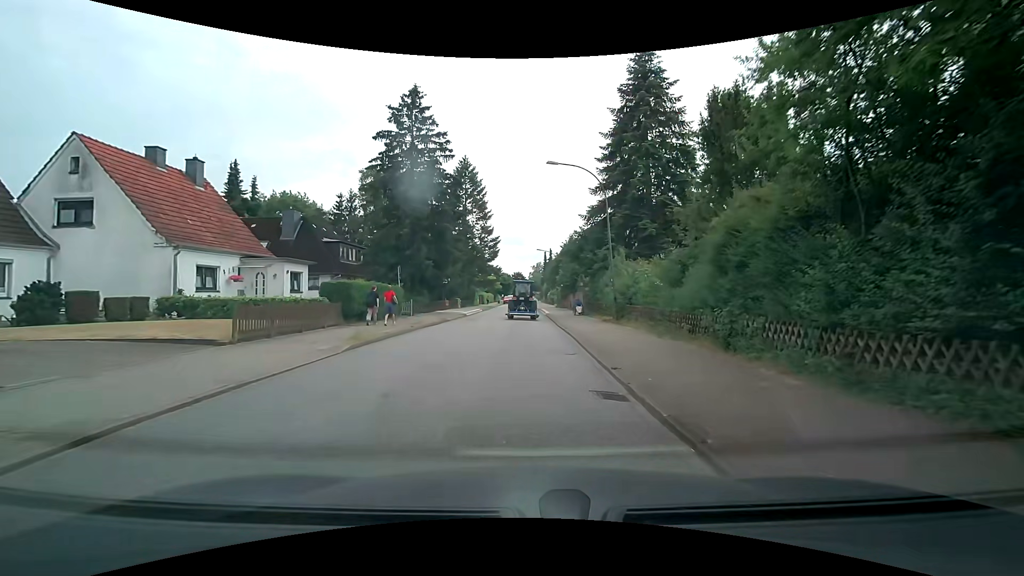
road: residential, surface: asphalt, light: Day
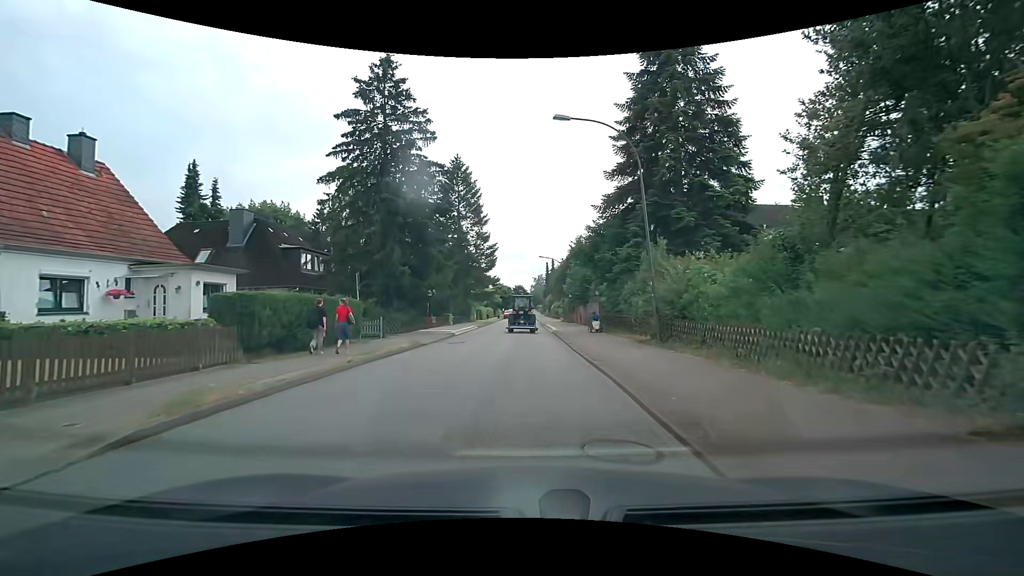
(0.0, +7.2) m; 0°
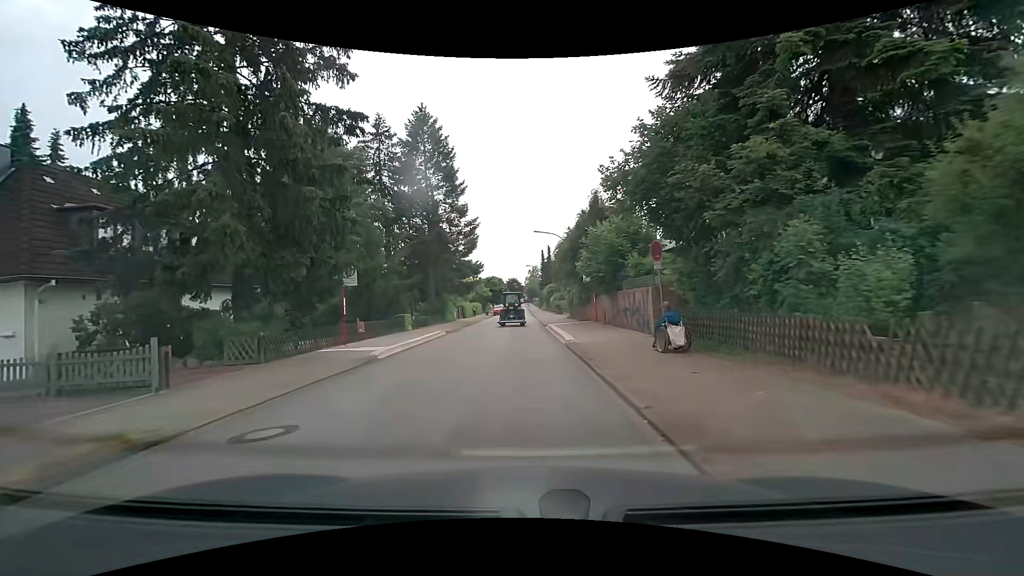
(+0.2, +15.1) m; 0°
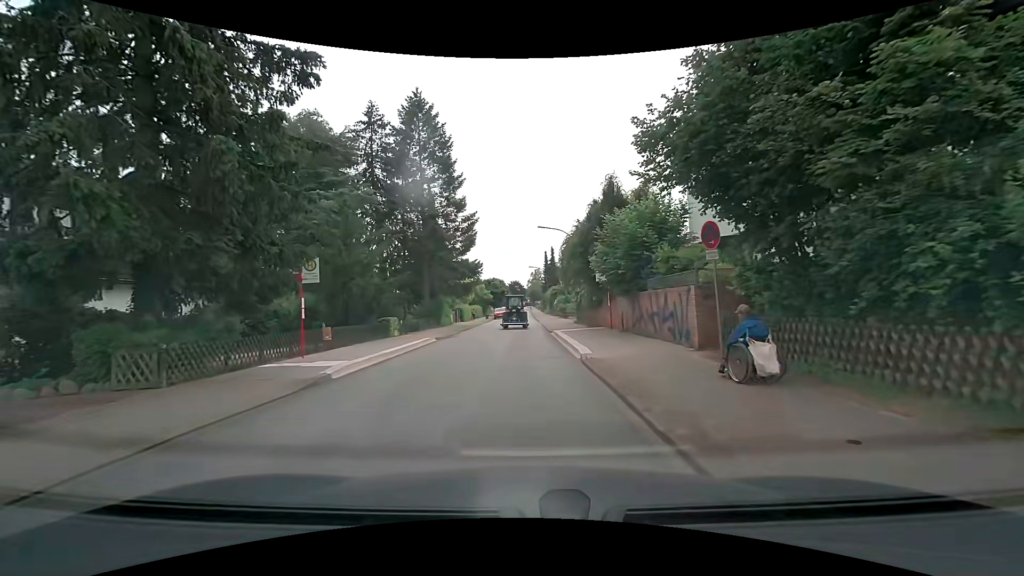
(0.0, +4.0) m; 0°
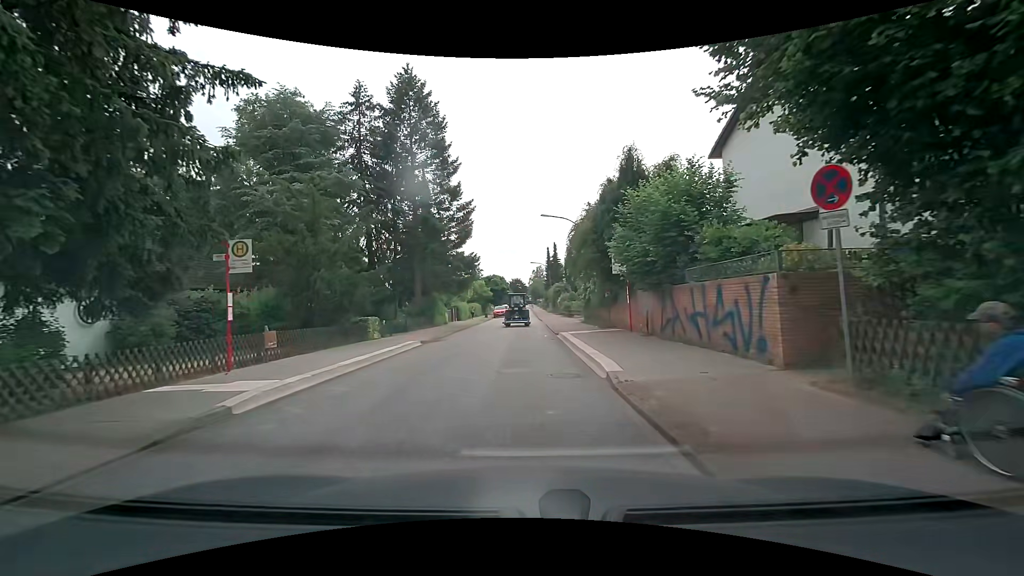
(0.0, +4.1) m; +1°
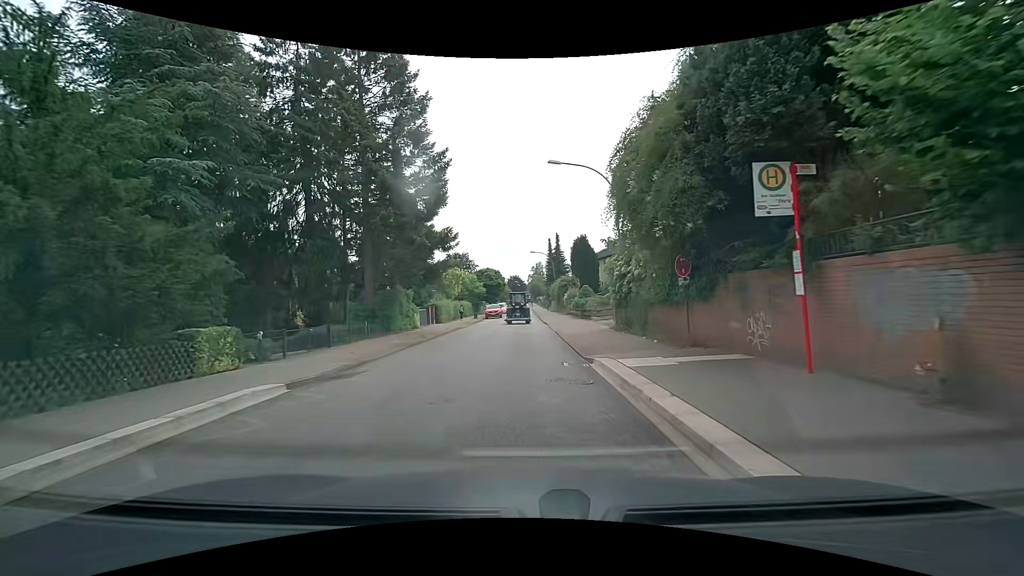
(-0.1, +12.2) m; -1°
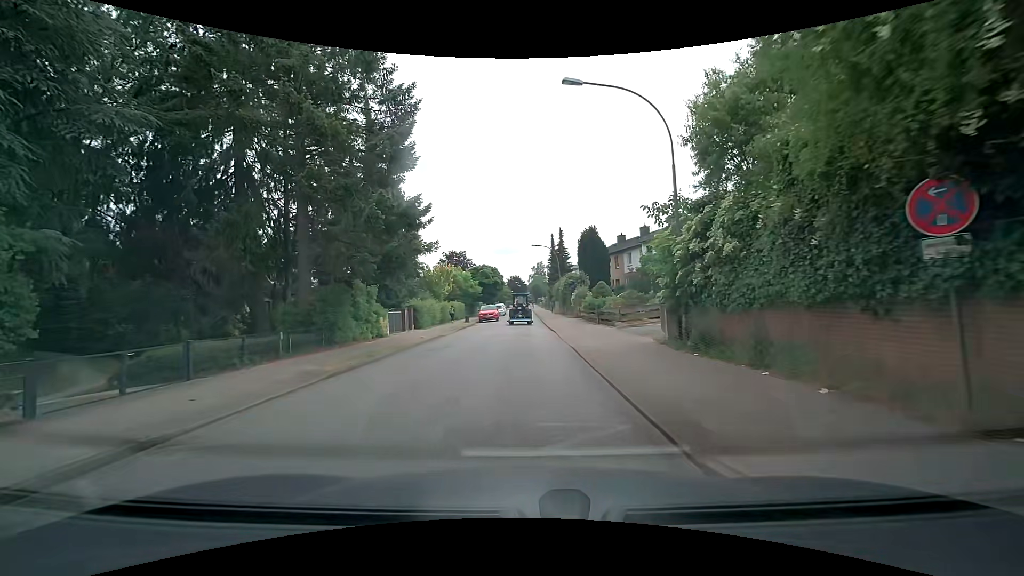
(+0.1, +8.0) m; 0°
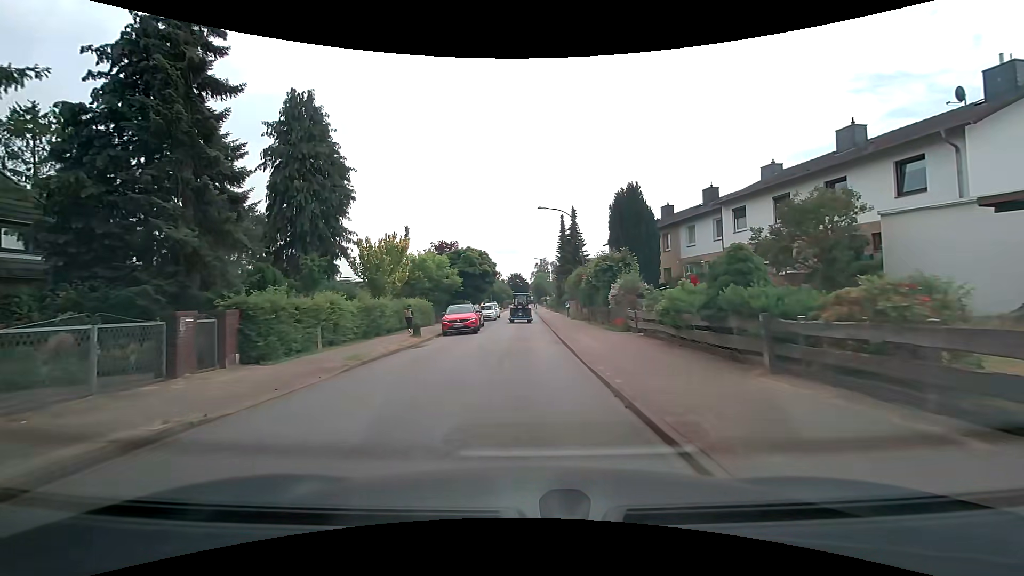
(+0.1, +20.4) m; 0°
(0, +10) (0, +20) (0, +30) (0, +40) (0, +50) (0, +60) (0, +70) (0, +80) (0, +90) (0, +100) m
